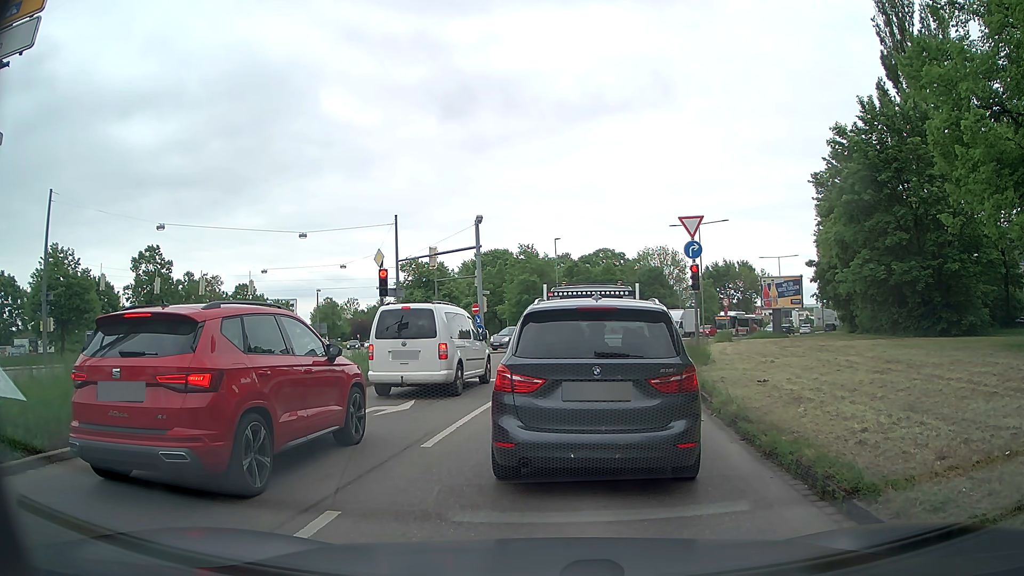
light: Day
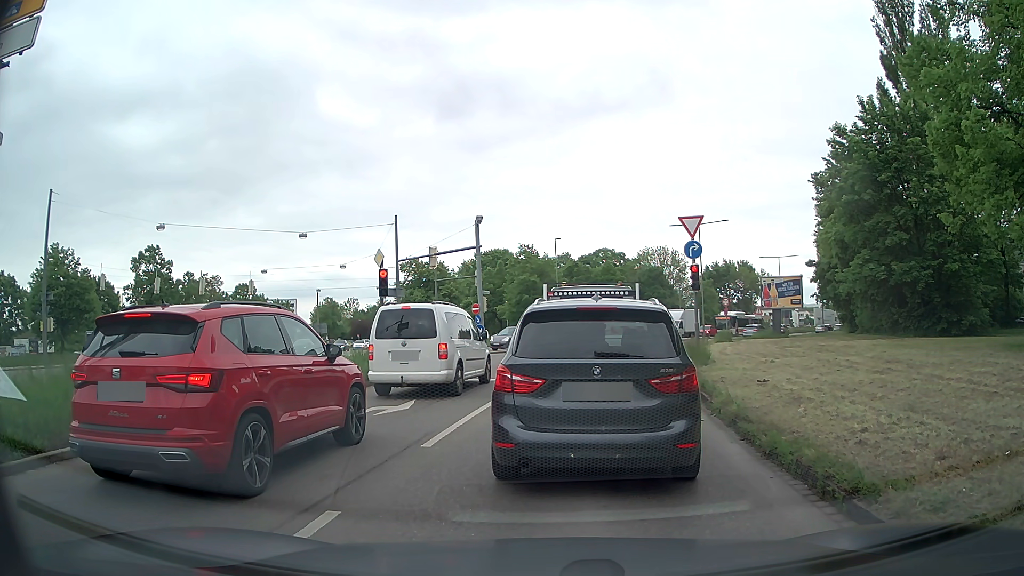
(0.0, 0.0) m; 0°
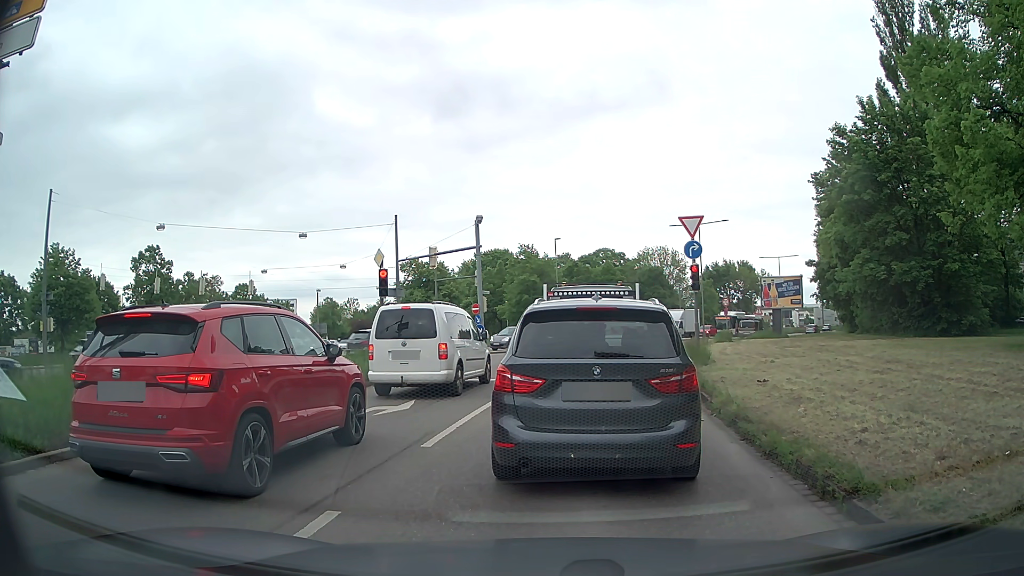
(0.0, 0.0) m; 0°
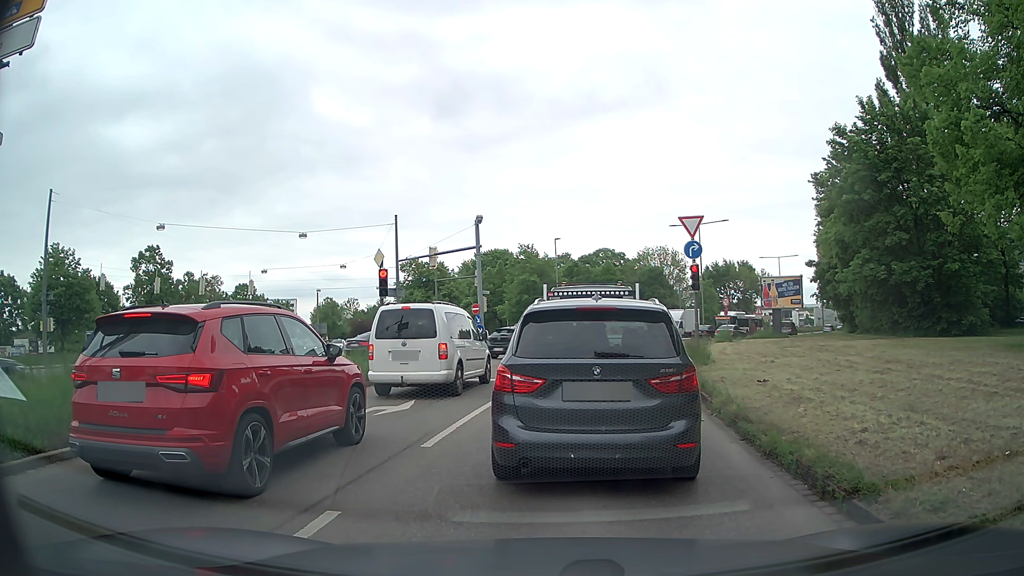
(0.0, 0.0) m; 0°
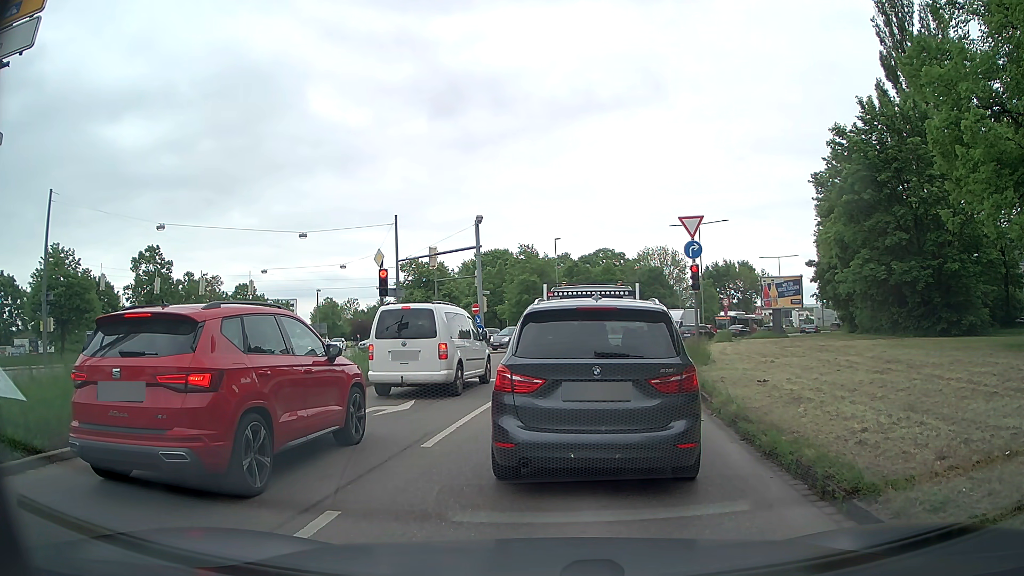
(0.0, 0.0) m; 0°
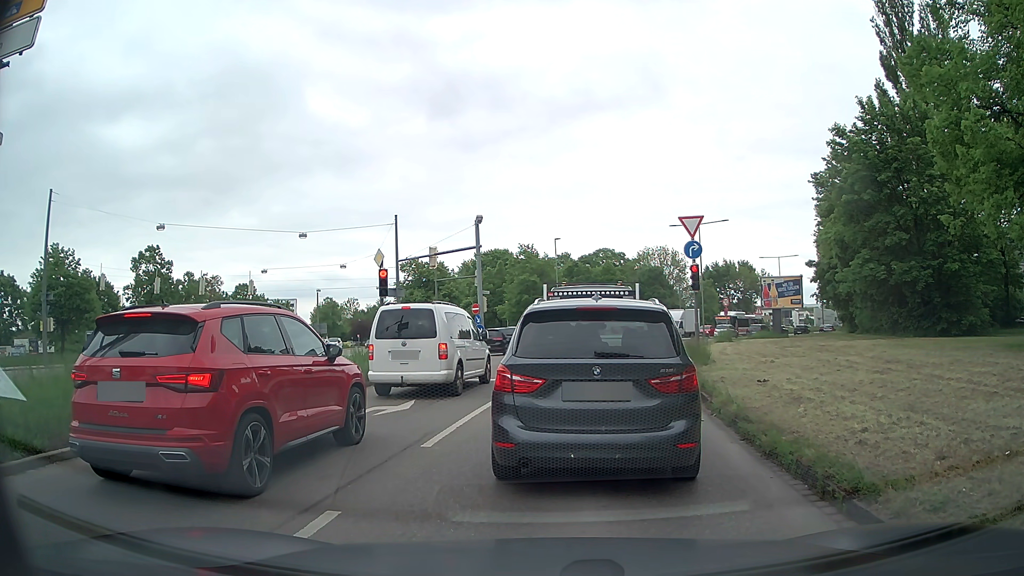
(0.0, 0.0) m; 0°
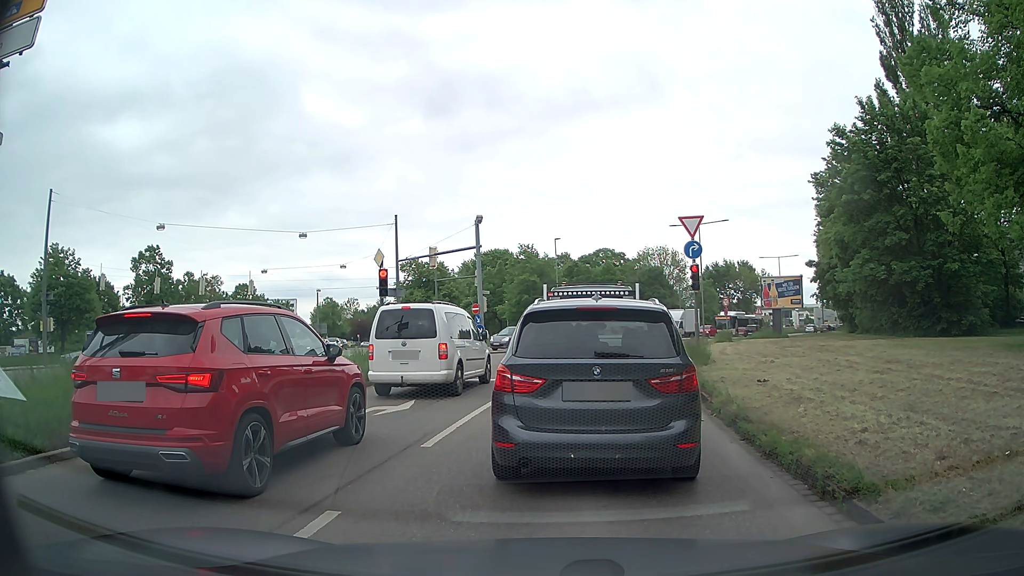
(0.0, 0.0) m; 0°
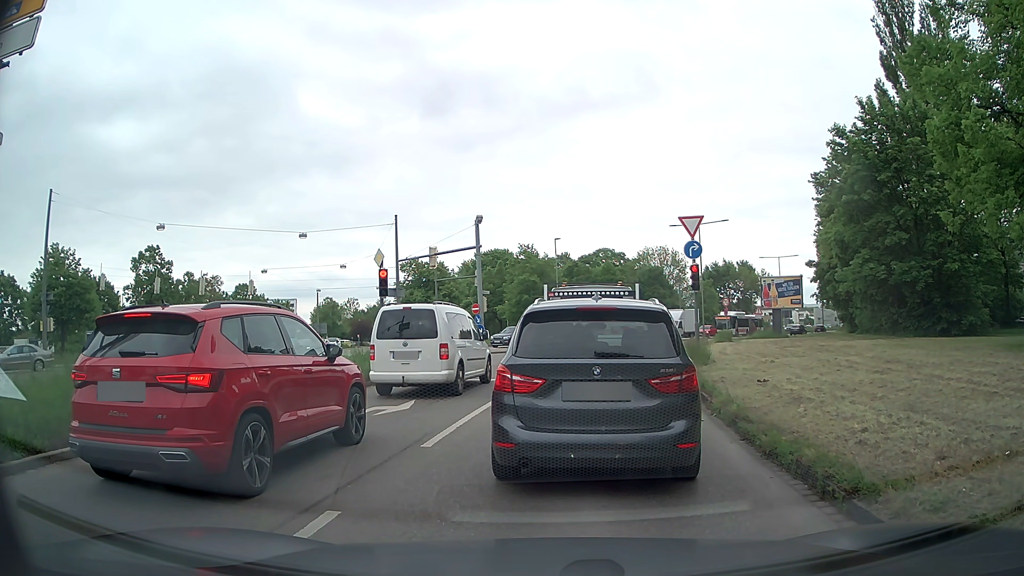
(0.0, 0.0) m; 0°
(0, +10) (+2, +20) (+4, +30) (+6, +39) (+10, +49) (+15, +58) (+20, +66) (+25, +75) (+30, +83) (+35, +92) m
